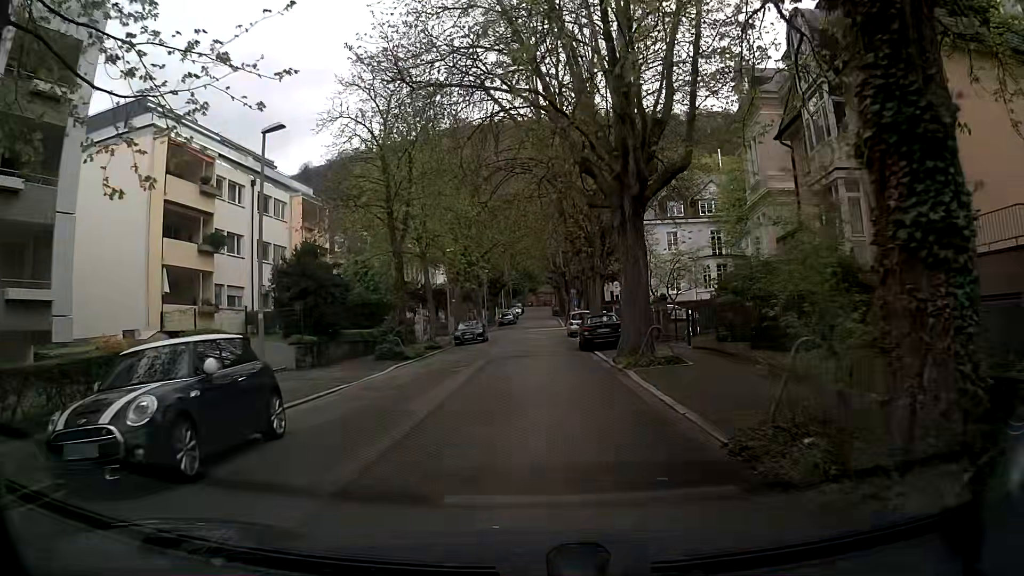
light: Day
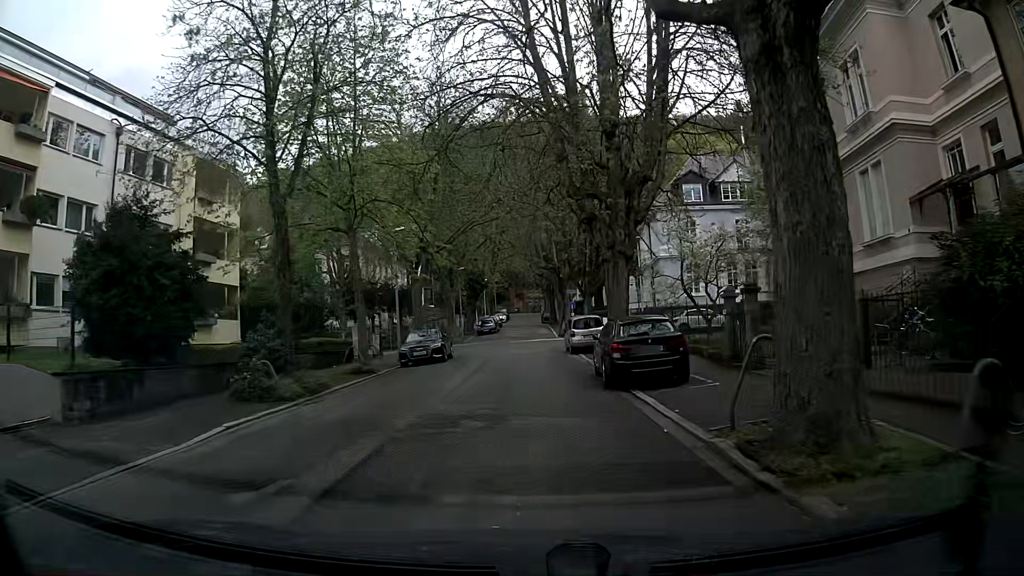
(+0.3, +13.2) m; +2°
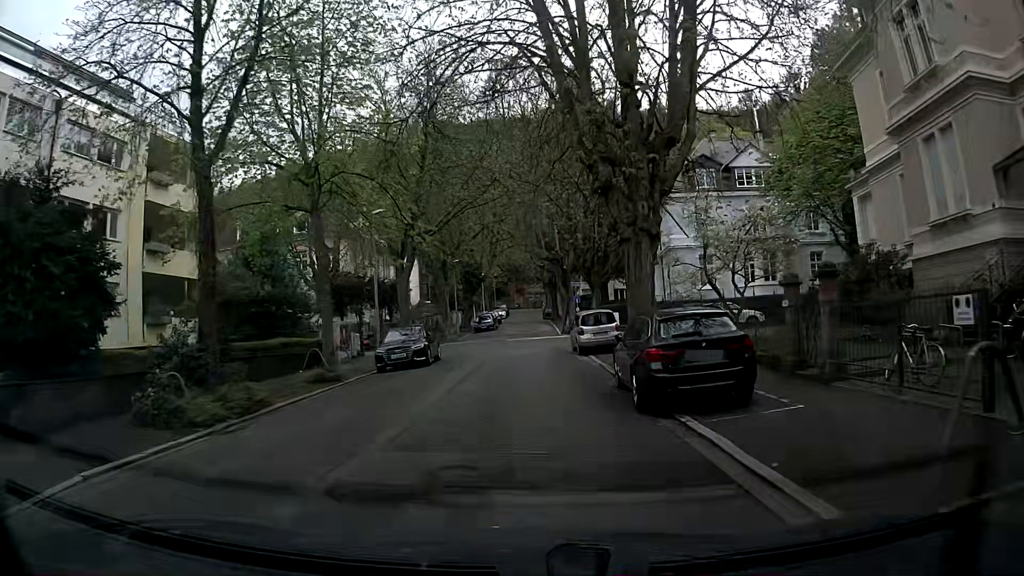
(+0.1, +4.3) m; +1°
